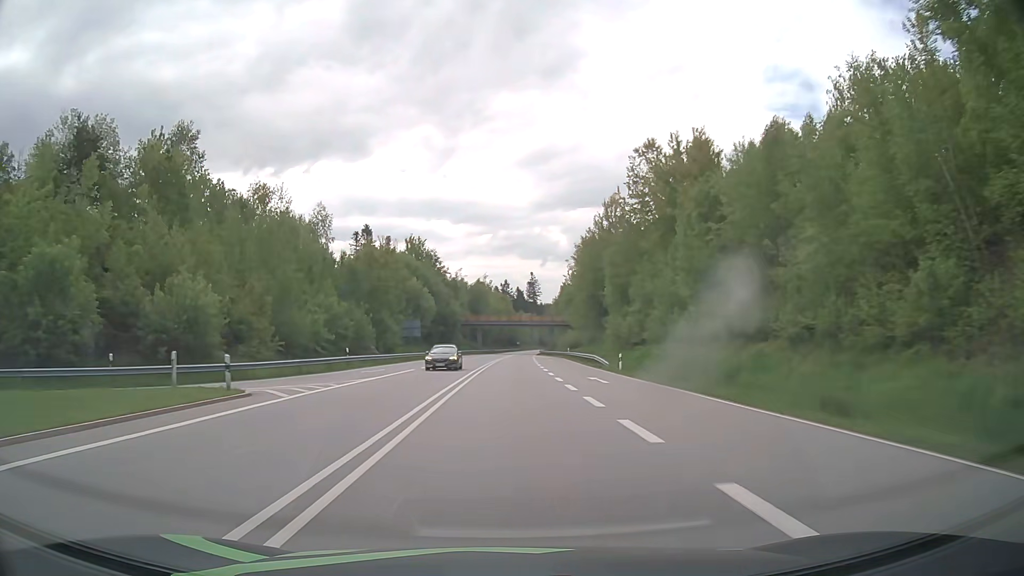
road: primary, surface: asphalt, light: Day
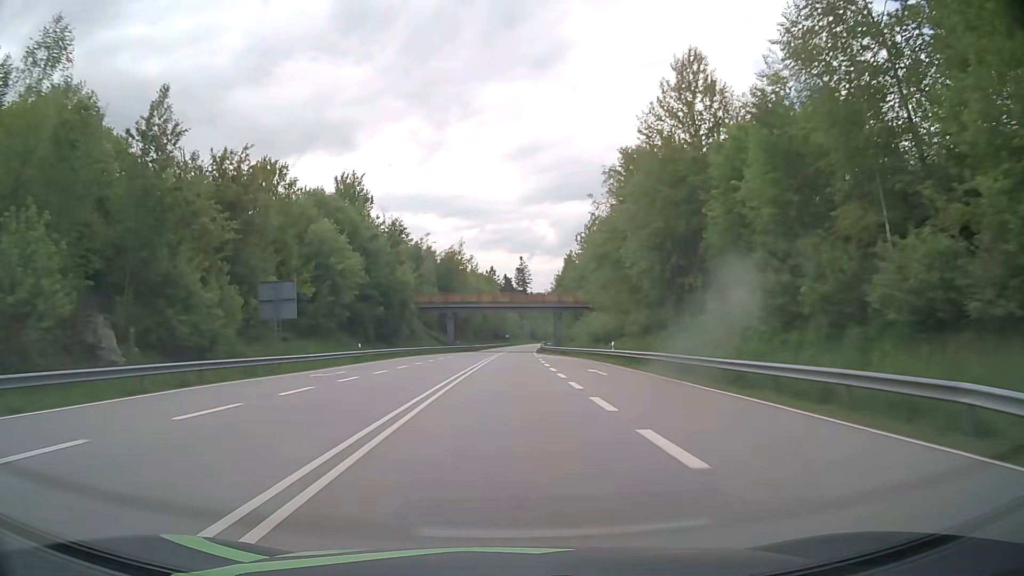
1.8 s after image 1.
(+0.4, +44.6) m; +1°
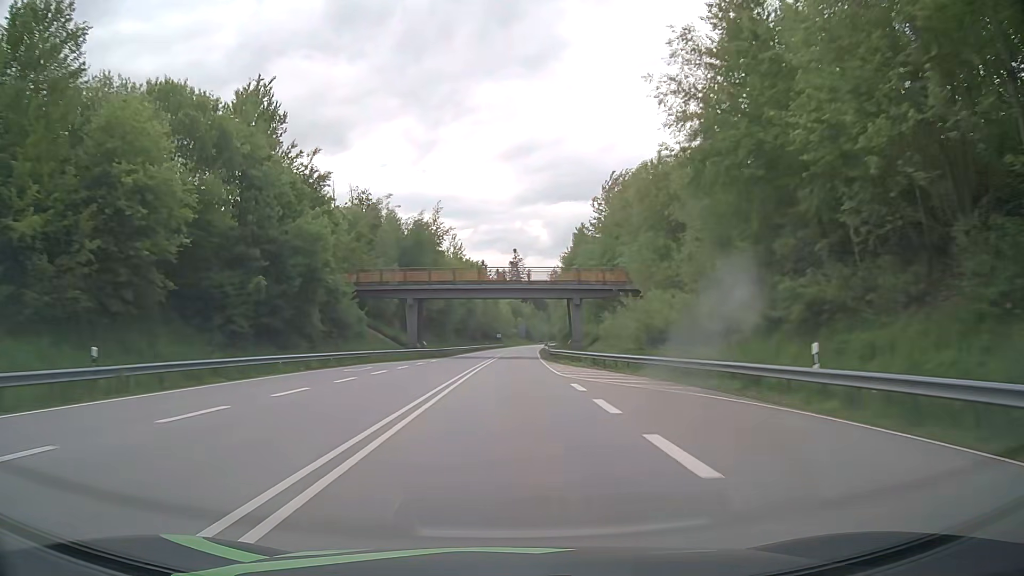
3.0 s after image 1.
(+0.2, +30.6) m; +1°
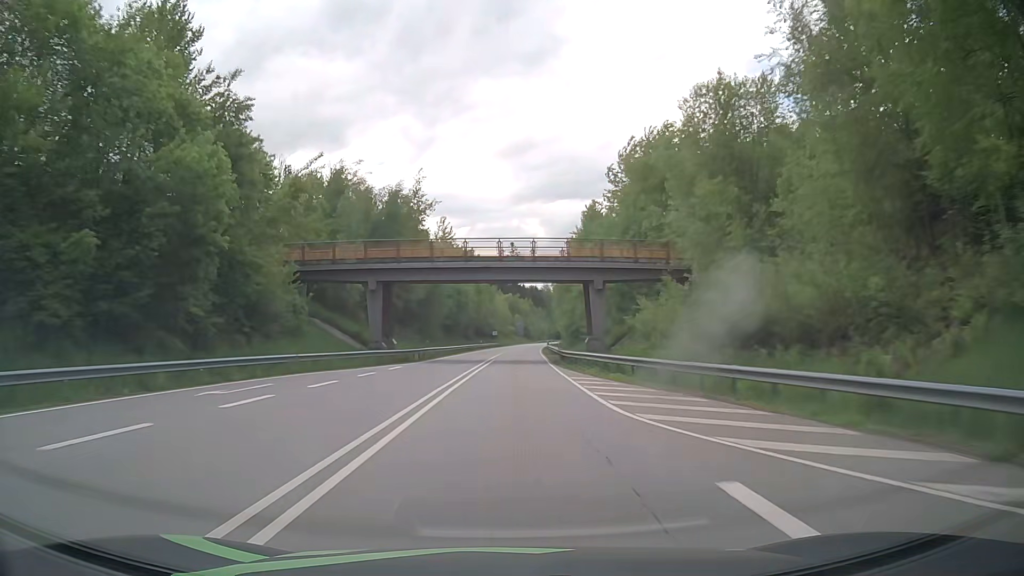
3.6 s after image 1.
(+0.1, +15.4) m; 0°
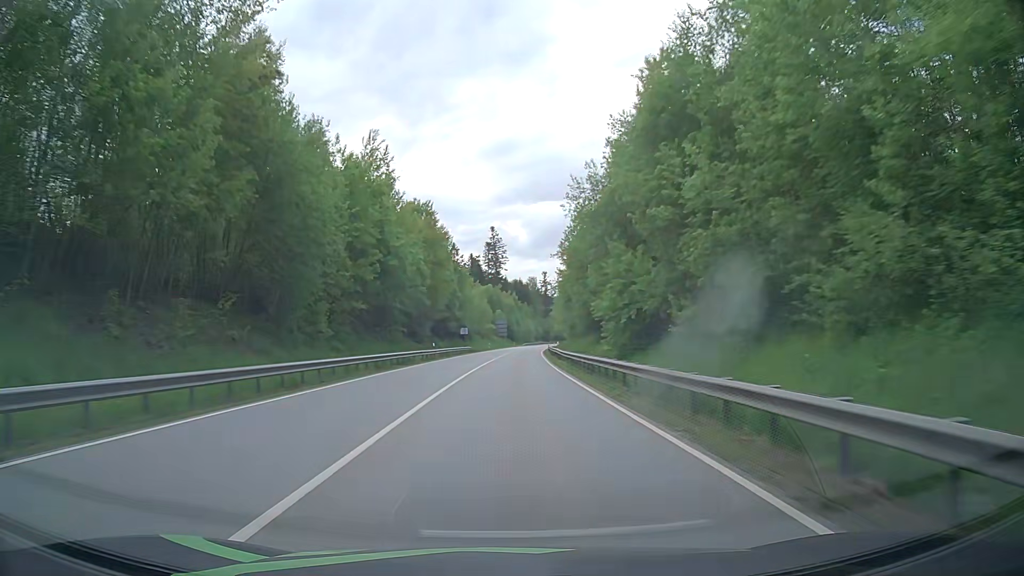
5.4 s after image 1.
(+0.5, +45.8) m; +1°
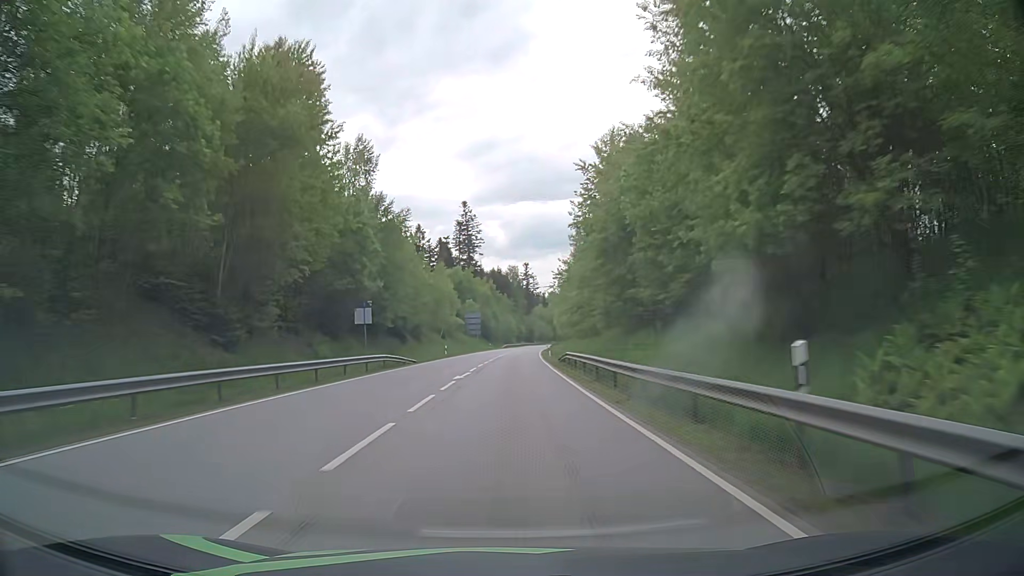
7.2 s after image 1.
(+0.9, +46.1) m; +2°
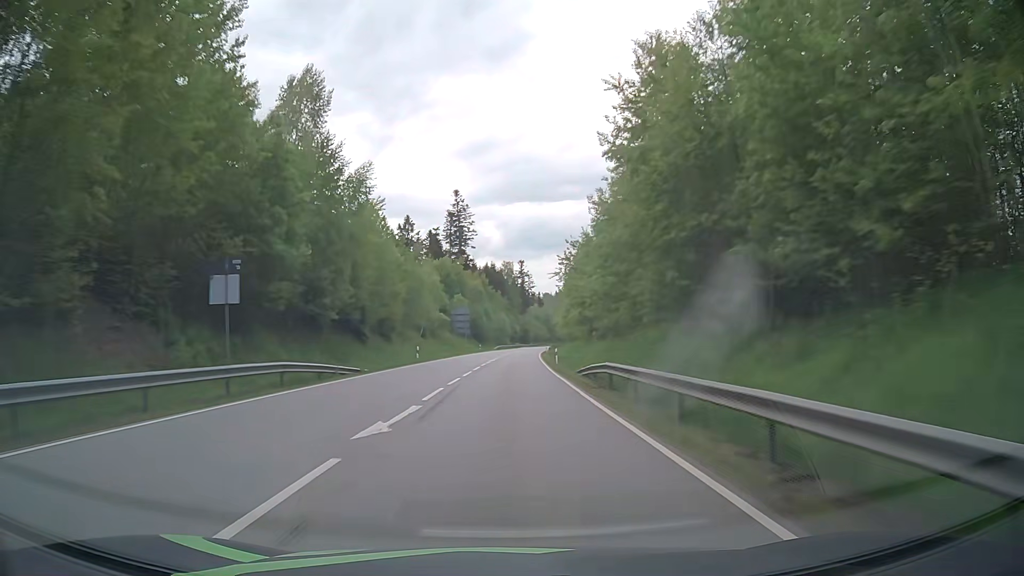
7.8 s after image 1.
(+0.1, +15.6) m; 0°
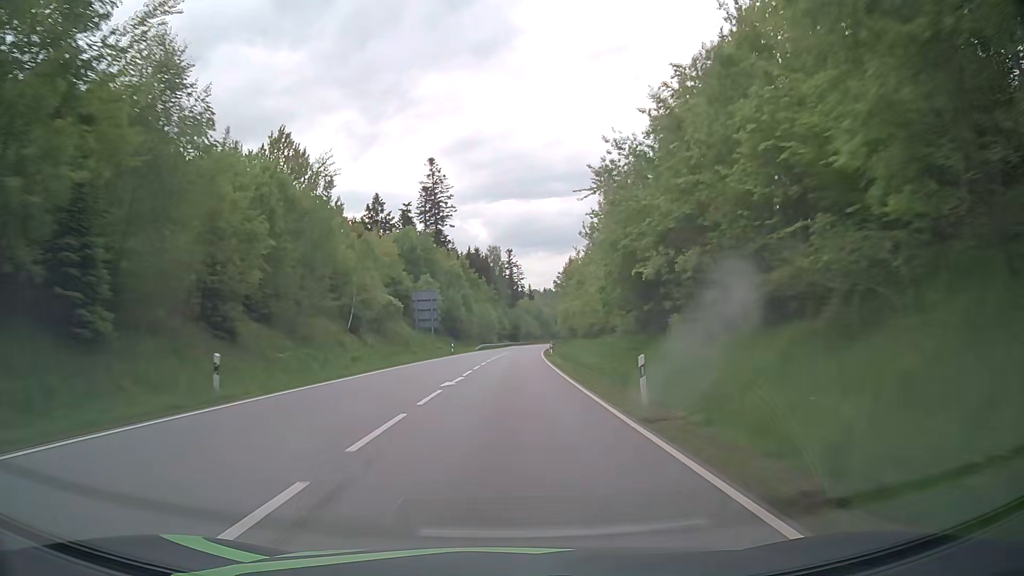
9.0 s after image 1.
(+0.4, +31.5) m; +2°
(0, +10) (0, +20) (0, +30) (0, +40) (0, +50) (+1, +60) (+1, +70) (+1, +80) (+2, +90) (+2, +100) m
